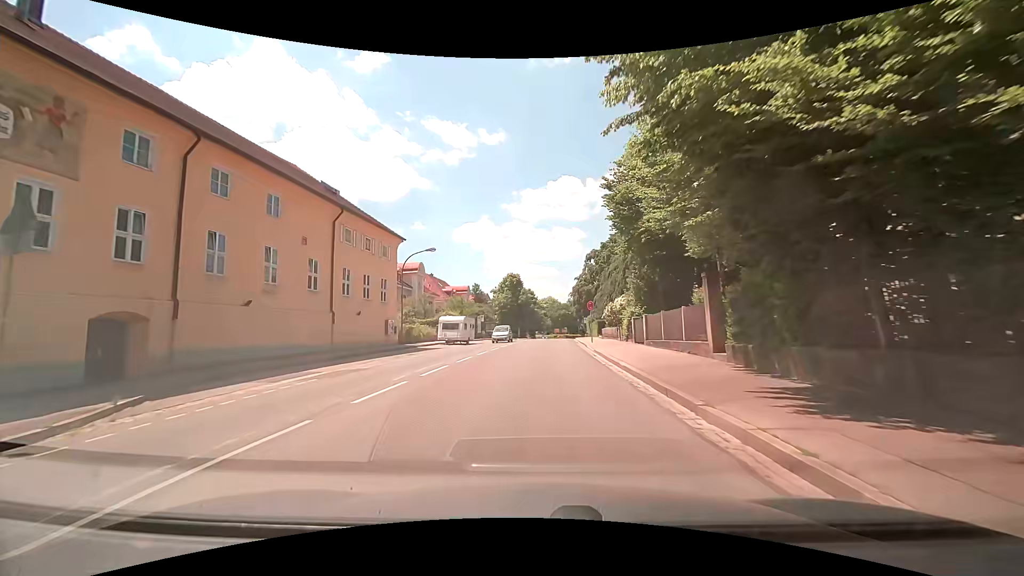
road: secondary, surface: asphalt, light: Day
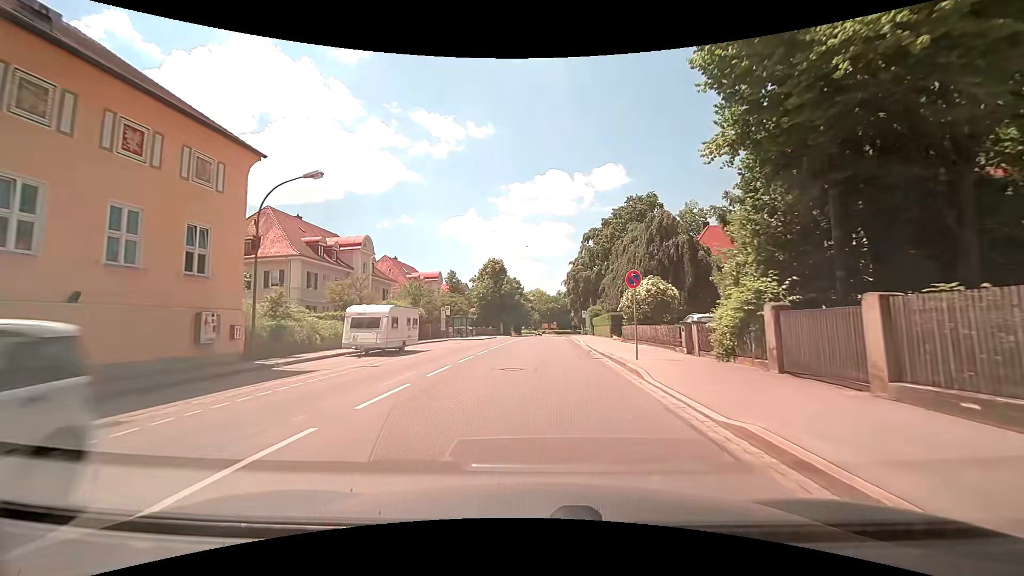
(+0.3, +18.7) m; +1°
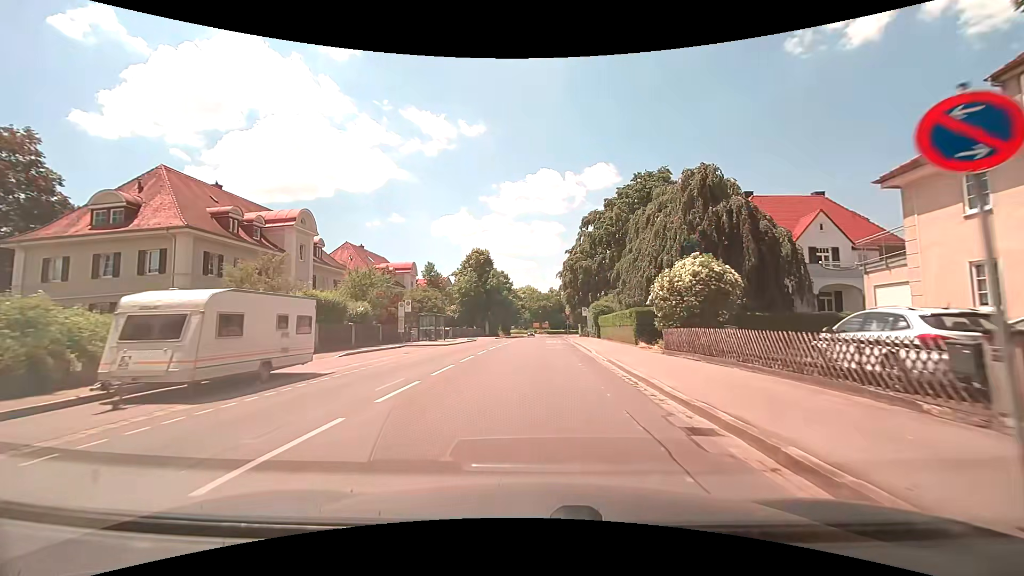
(+0.2, +12.7) m; +1°
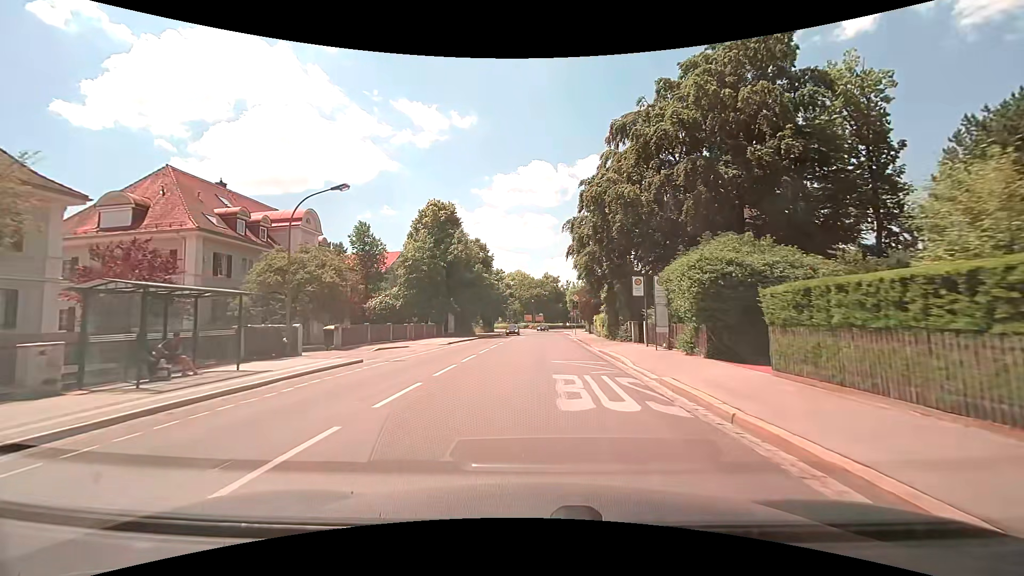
(+0.6, +32.1) m; +1°
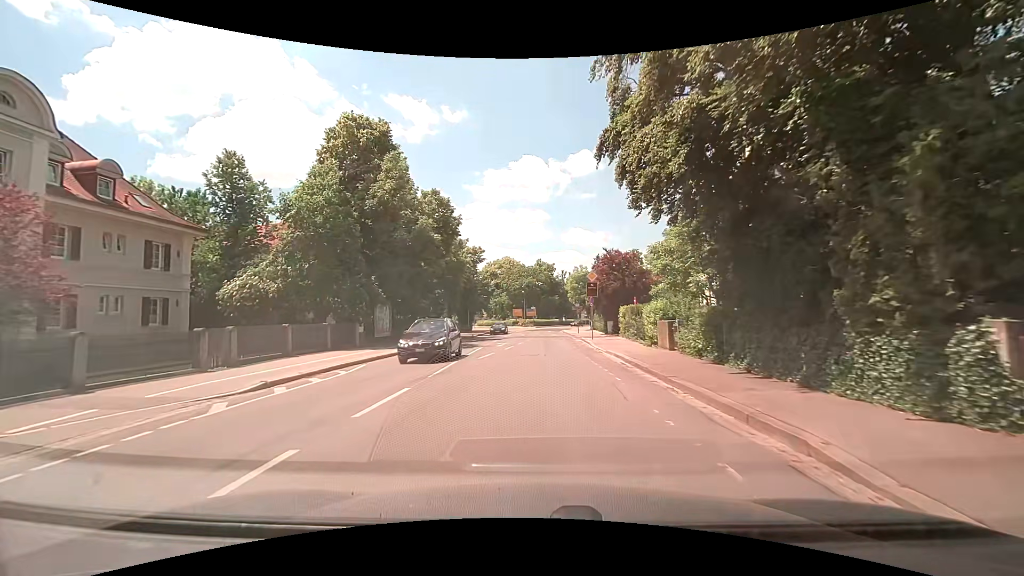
(+0.2, +23.9) m; +1°
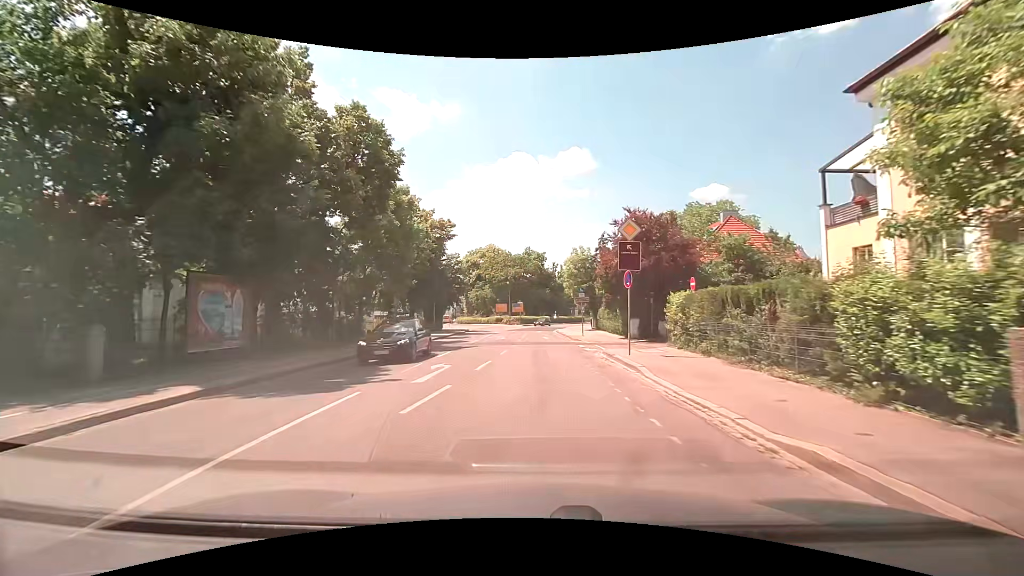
(+0.2, +17.0) m; +1°
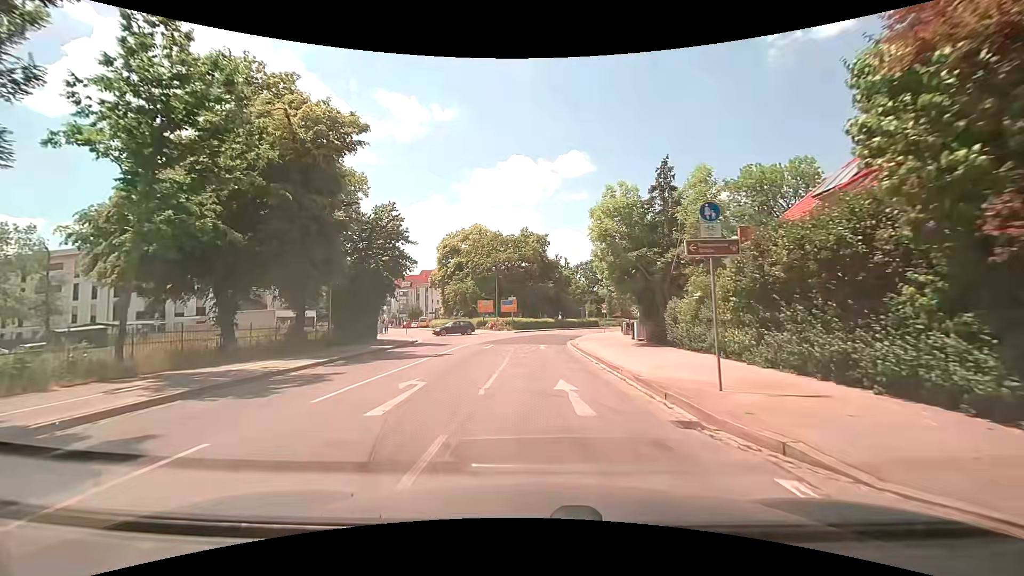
(+0.2, +27.8) m; +1°
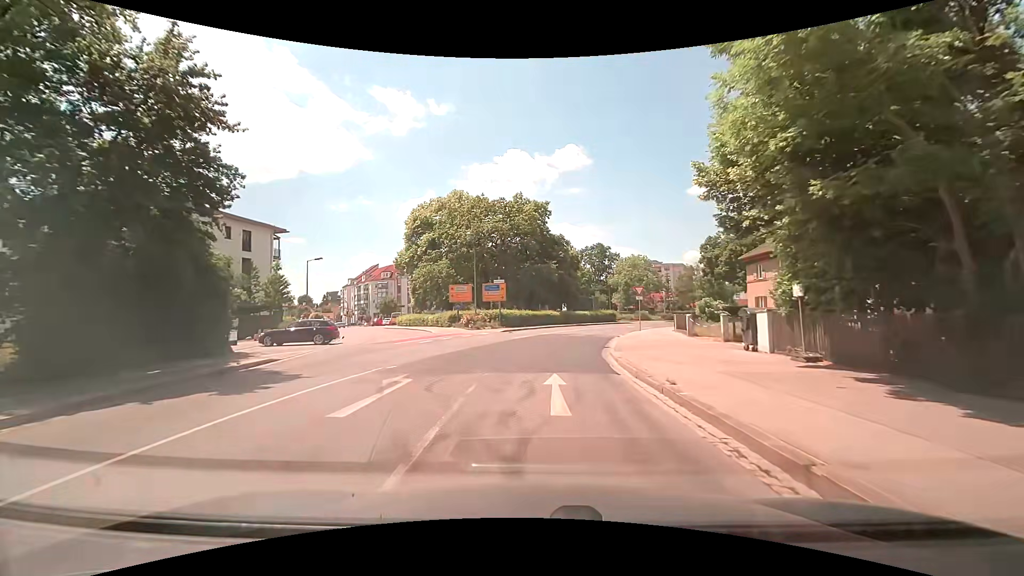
(-0.1, +20.2) m; 0°
